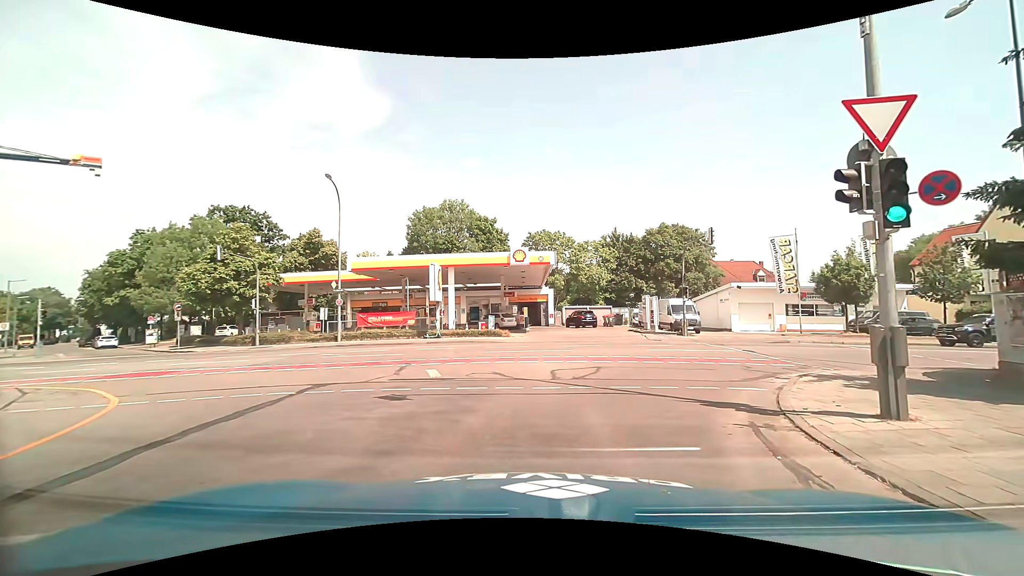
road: tertiary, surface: asphalt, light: Day
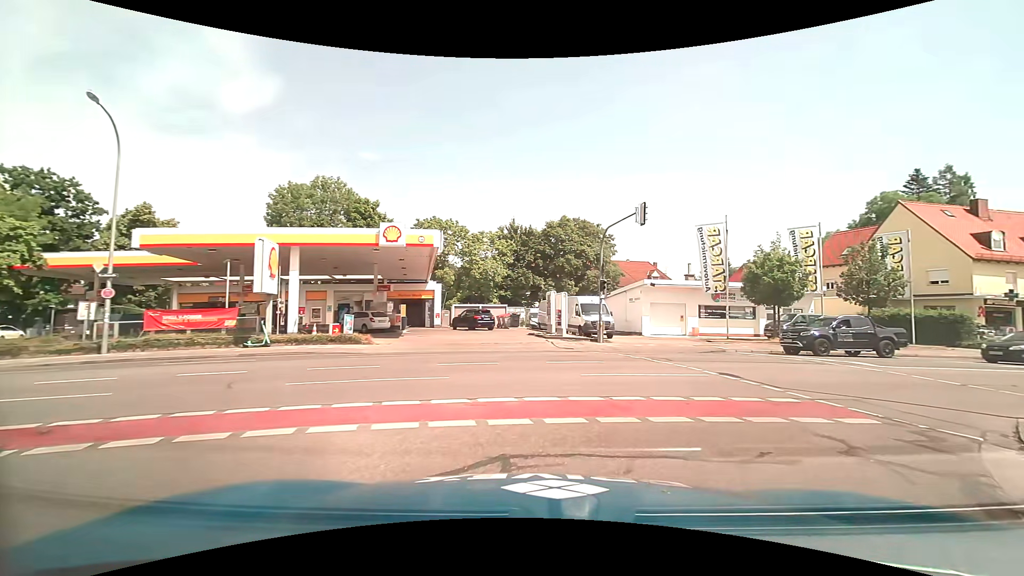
(+0.5, +8.5) m; +13°
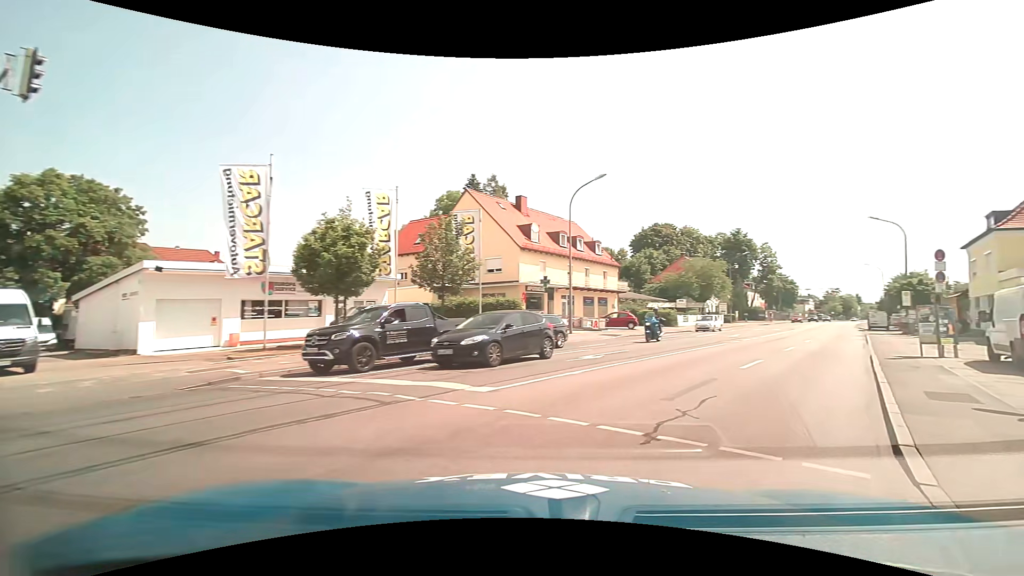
(+4.1, +10.5) m; +43°
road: primary
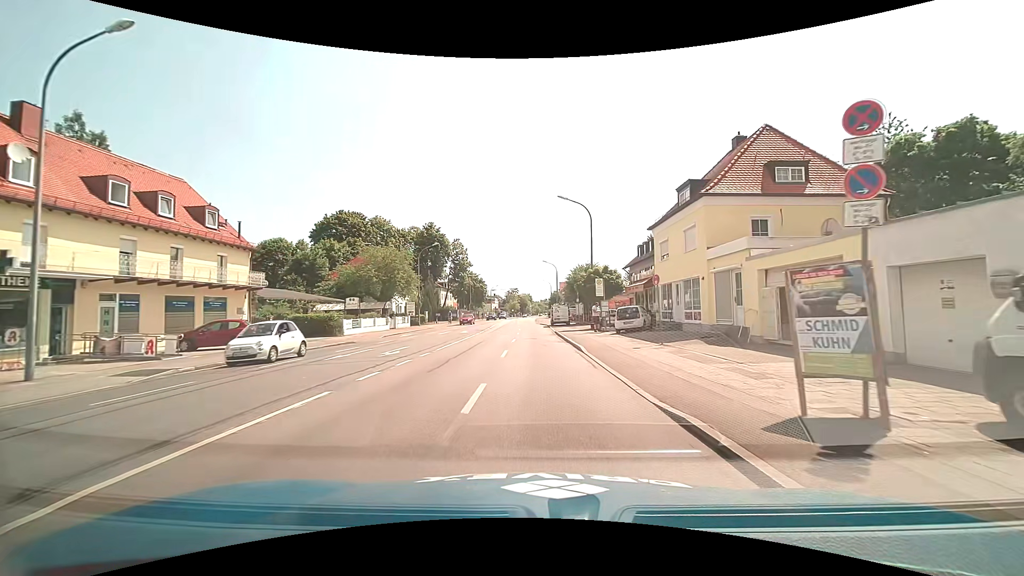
(+6.6, +15.2) m; +33°
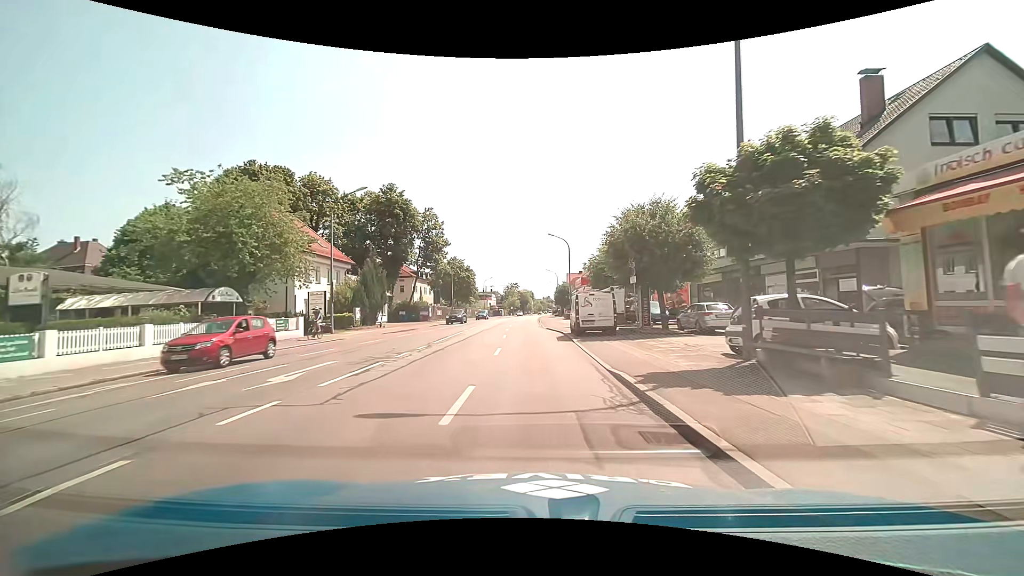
(+0.1, +28.2) m; 0°
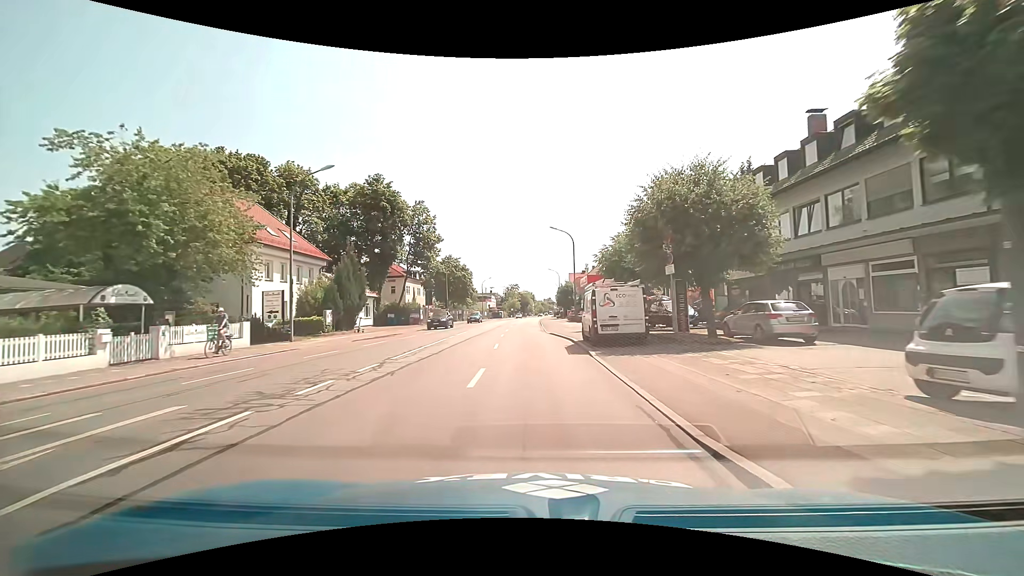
(0.0, +6.2) m; 0°
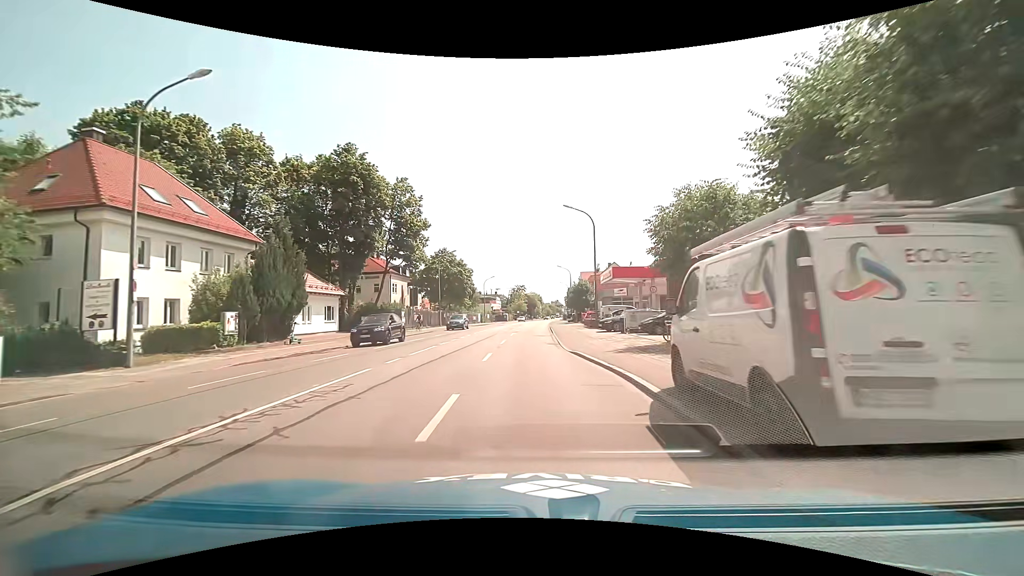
(0.0, +12.6) m; 0°
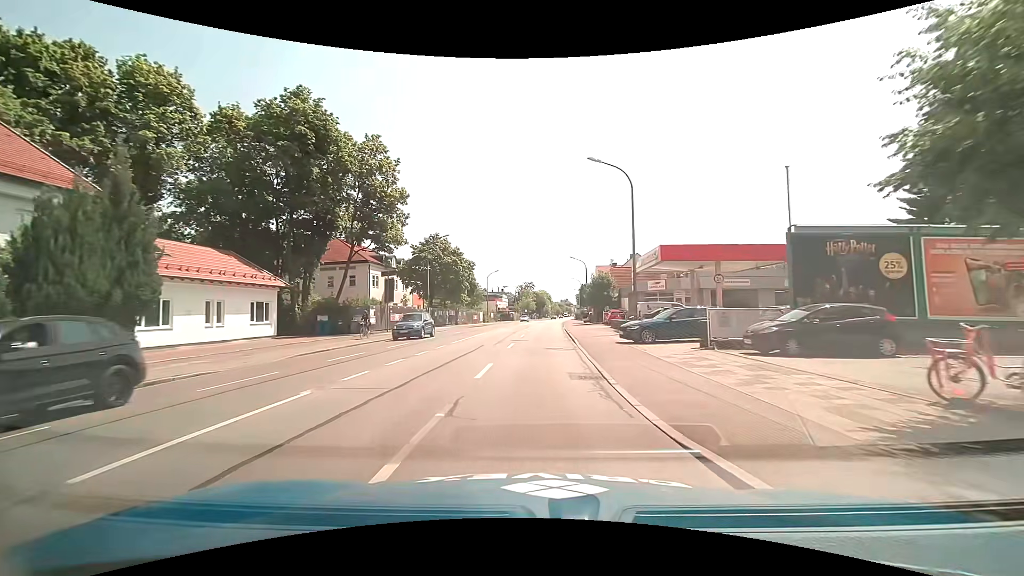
(-0.1, +12.9) m; -1°
(0, +10) (0, +20) (0, +30) (+1, +40) (+1, +50) (+1, +60) (+2, +70) (+2, +80) (+3, +90) (+4, +100) m
